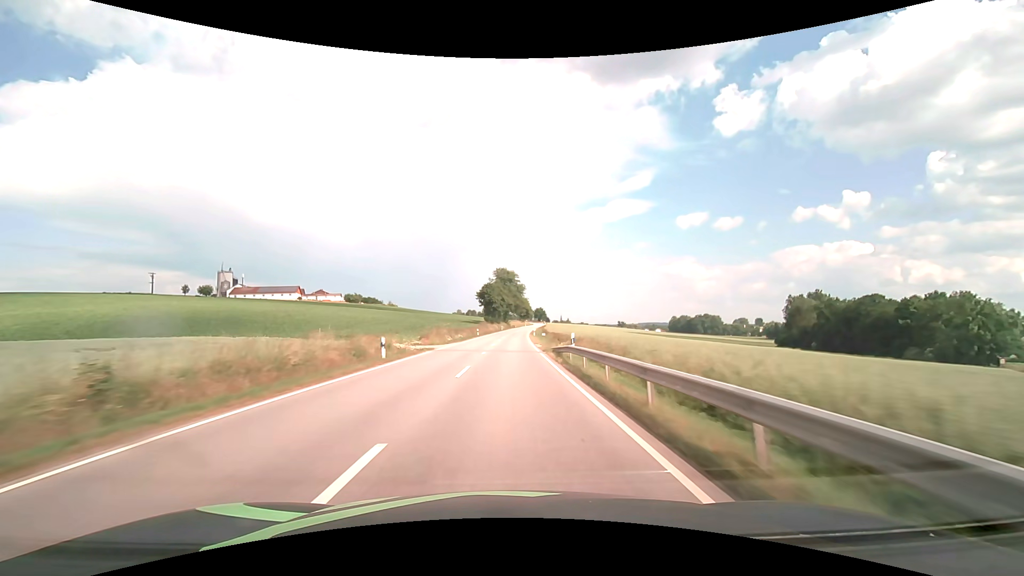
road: secondary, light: Day
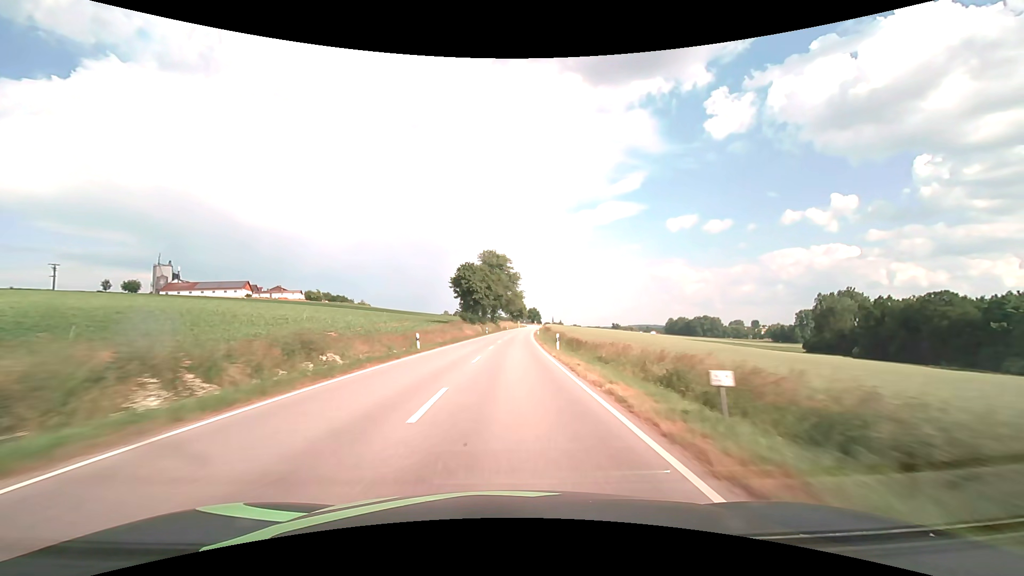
(+0.3, +42.7) m; +1°
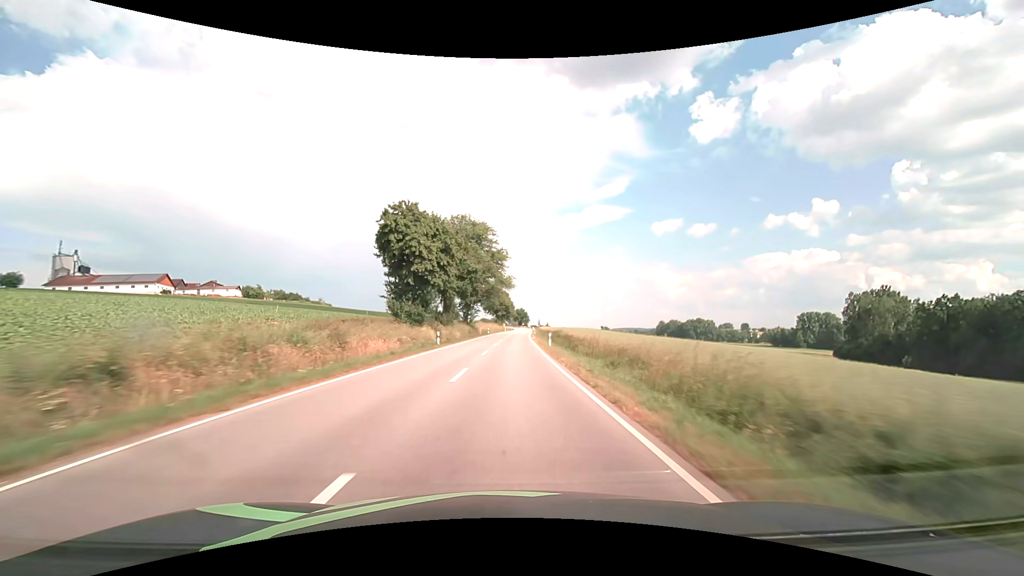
(+0.7, +42.5) m; +2°
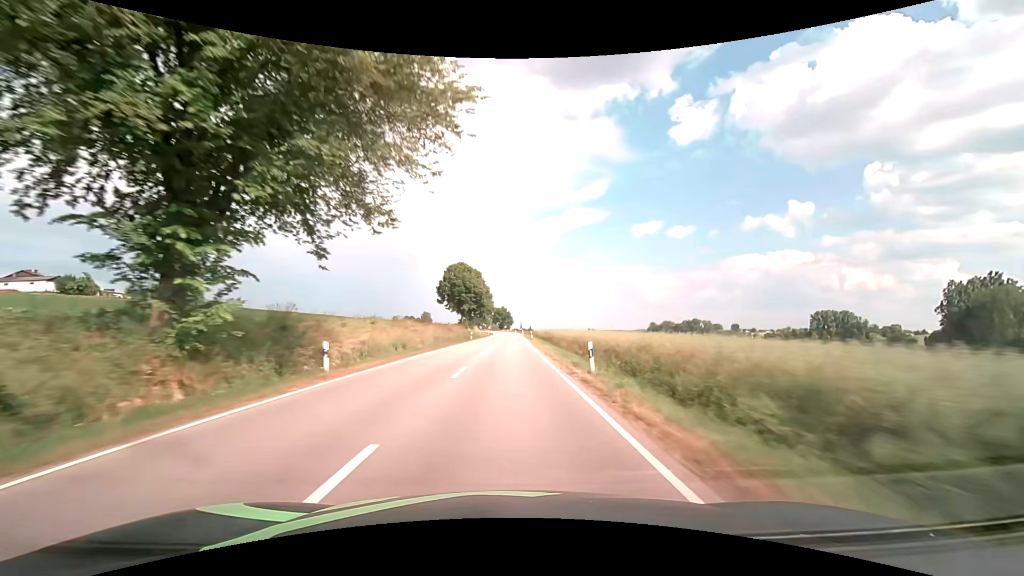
(+1.7, +70.8) m; +2°
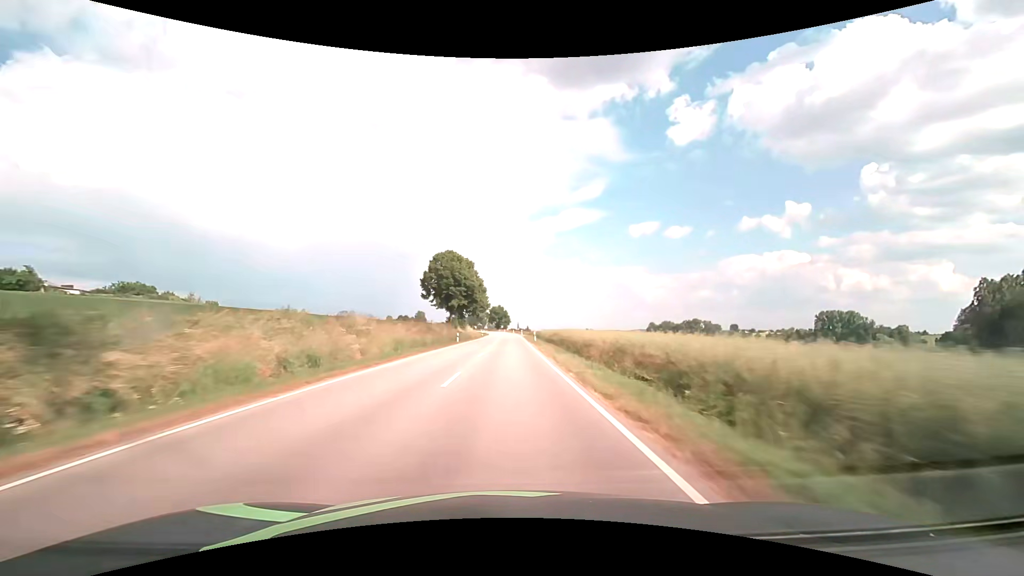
(+0.1, +14.1) m; 0°
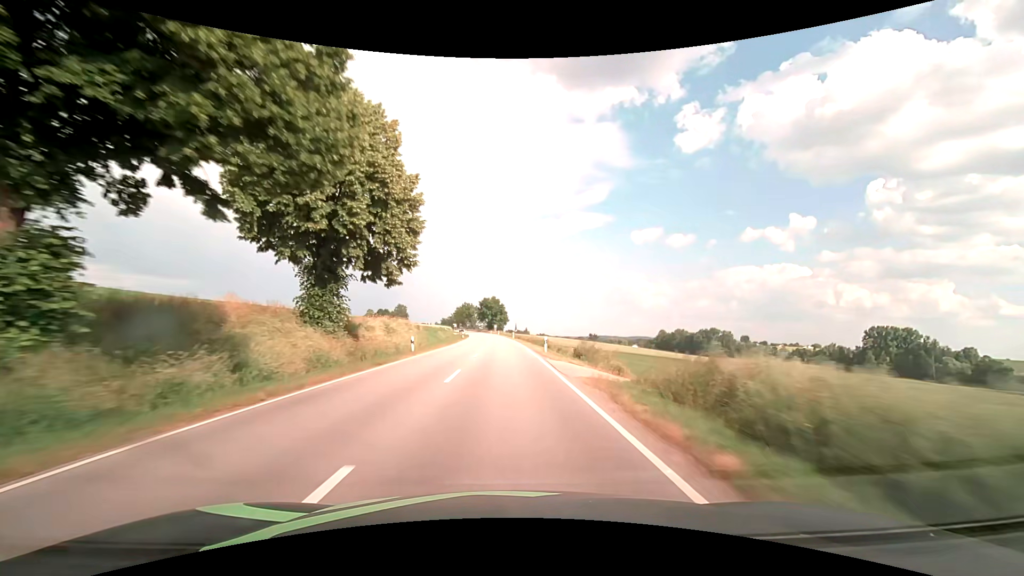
(+0.5, +70.8) m; 0°
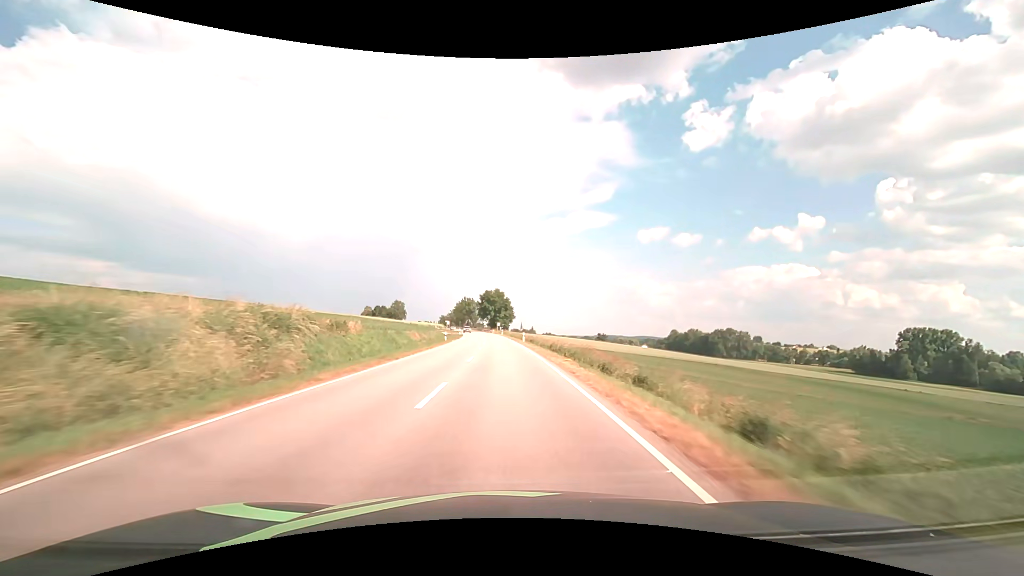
(0.0, +28.3) m; 0°
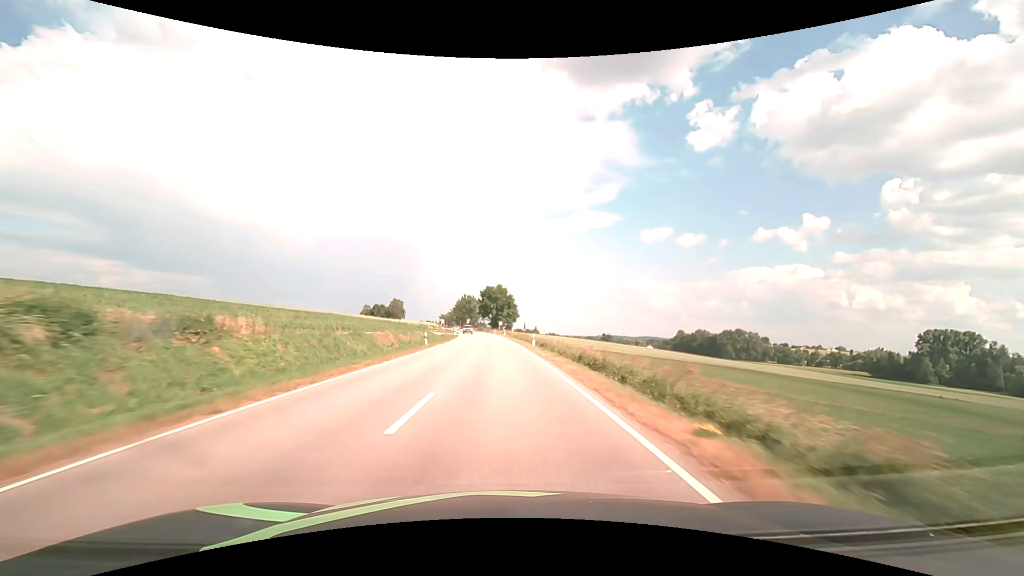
(0.0, +14.2) m; 0°
(0, +10) (0, +20) (0, +30) (0, +40) (-1, +50) (-1, +60) (-2, +70) (-3, +80) (-4, +90) (-5, +100) m
